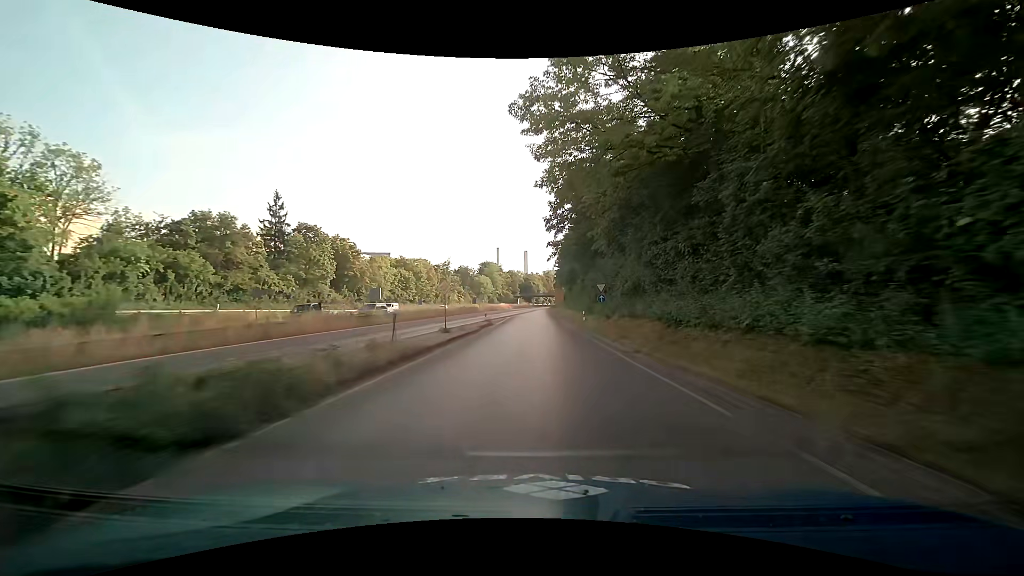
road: trunk_link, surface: asphalt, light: Day
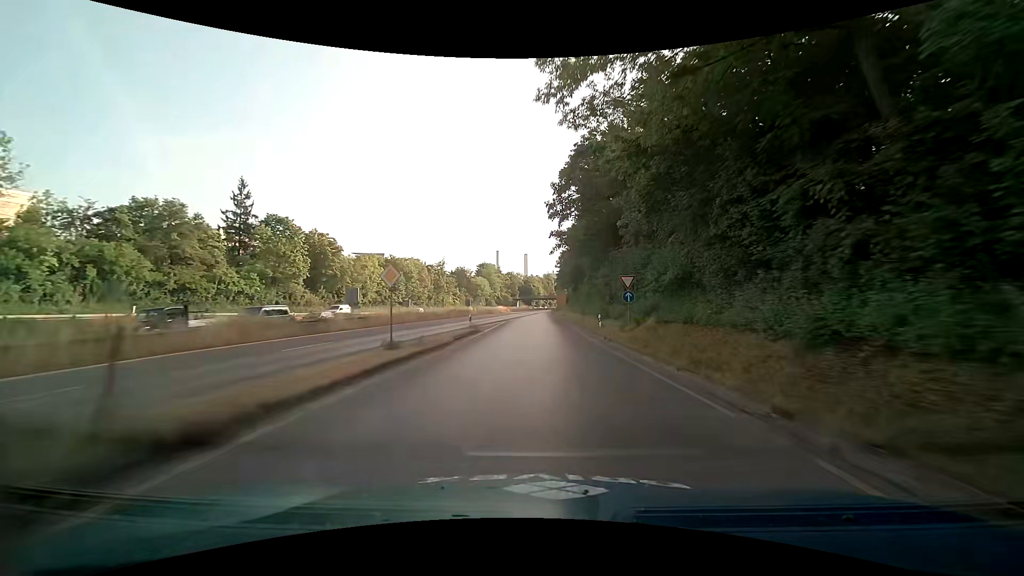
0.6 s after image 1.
(0.0, +9.9) m; 0°
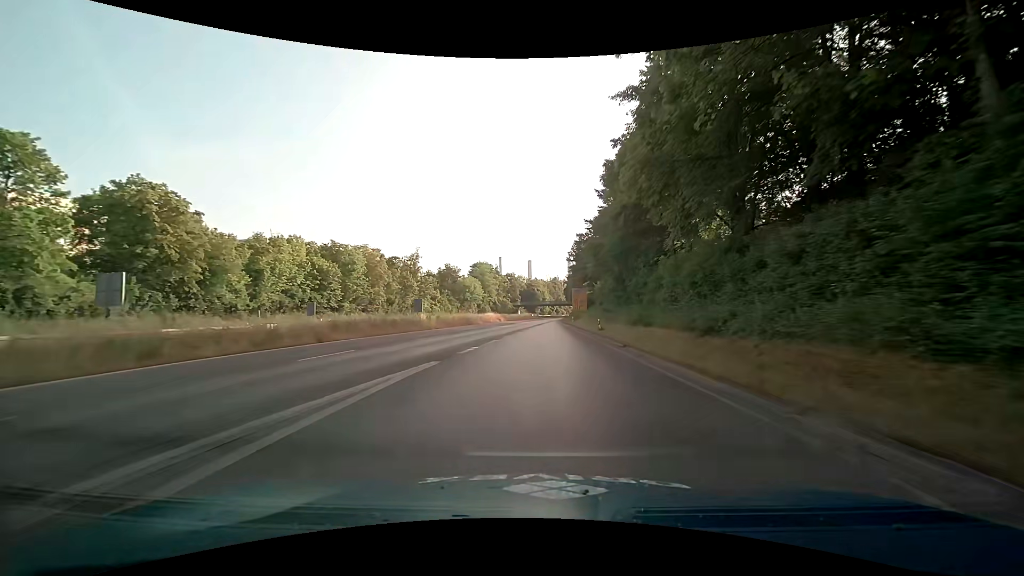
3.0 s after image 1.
(-0.3, +39.9) m; -1°
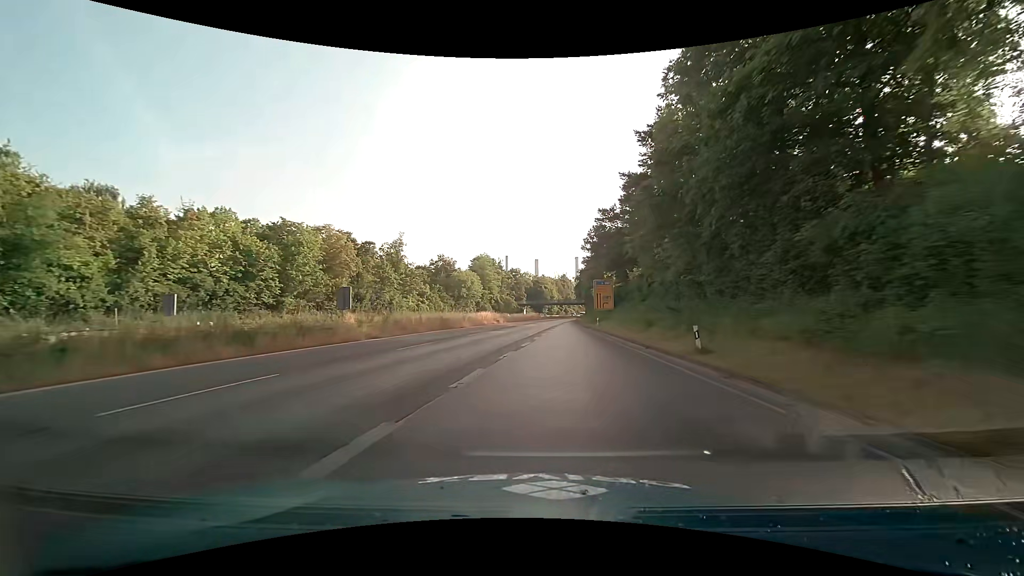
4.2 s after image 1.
(-0.1, +20.5) m; 0°
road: trunk
